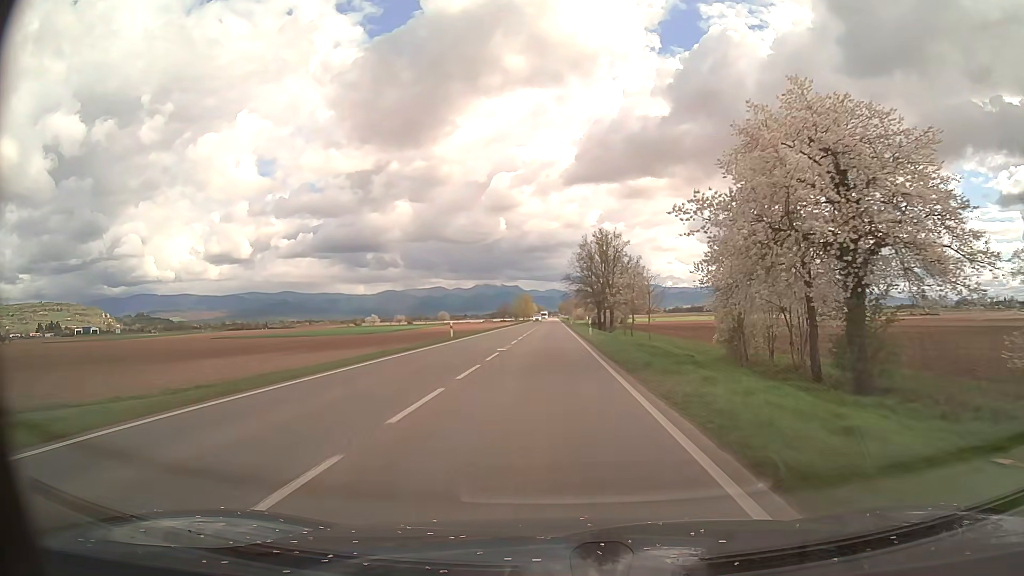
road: primary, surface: asphalt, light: Day
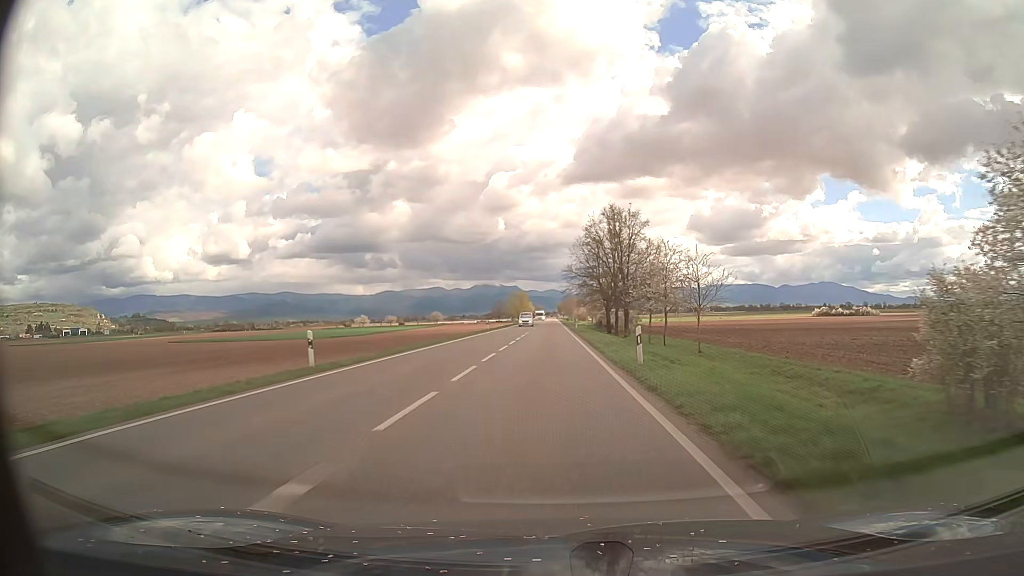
(+0.1, +24.6) m; 0°
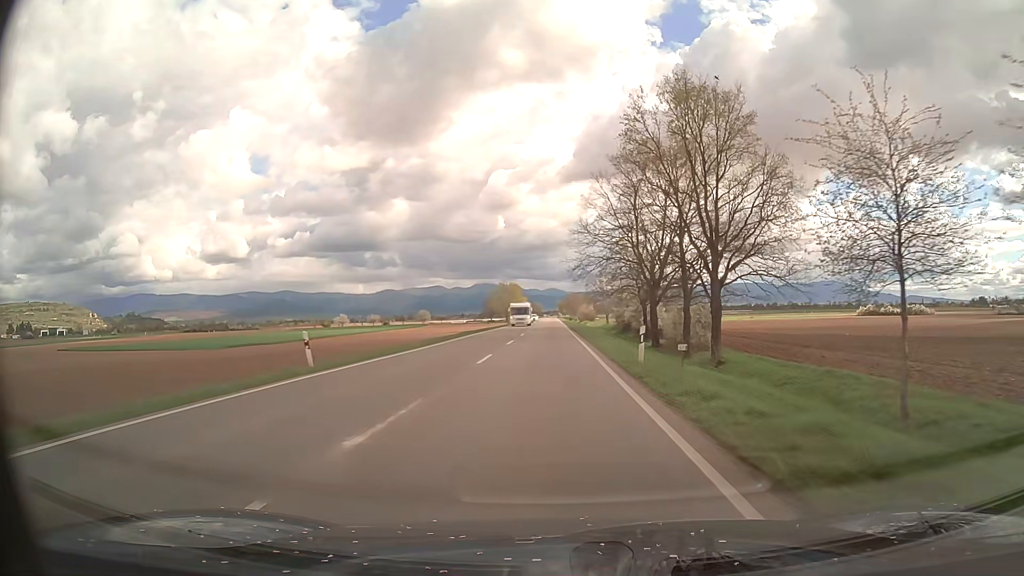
(+0.1, +49.3) m; 0°
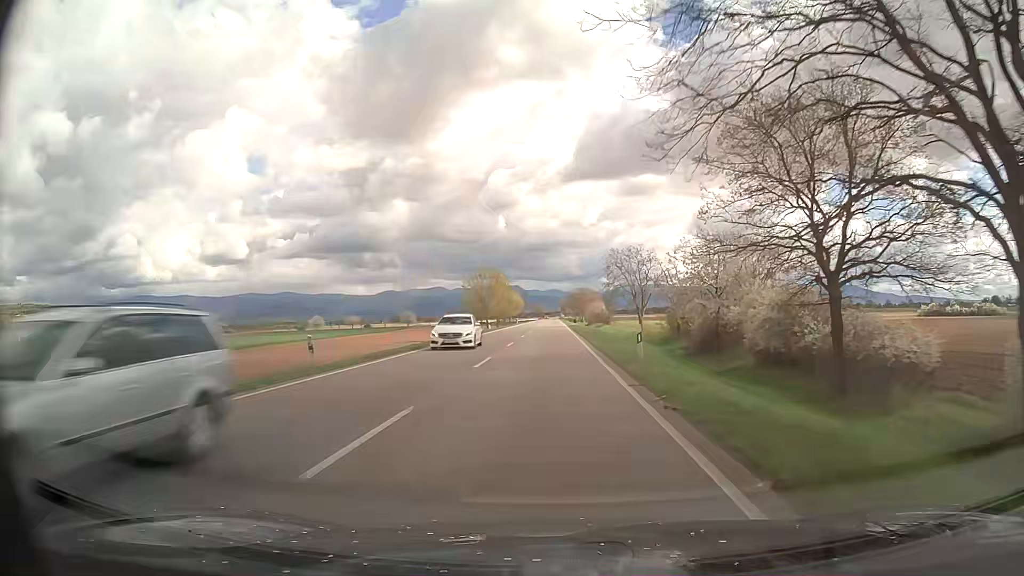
(-0.1, +49.2) m; 0°
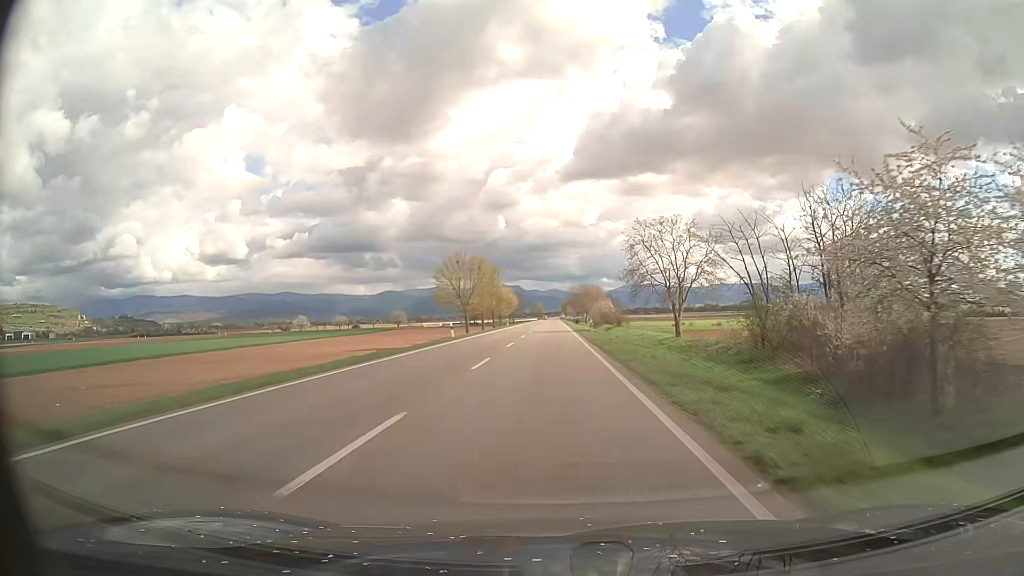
(0.0, +24.6) m; 0°
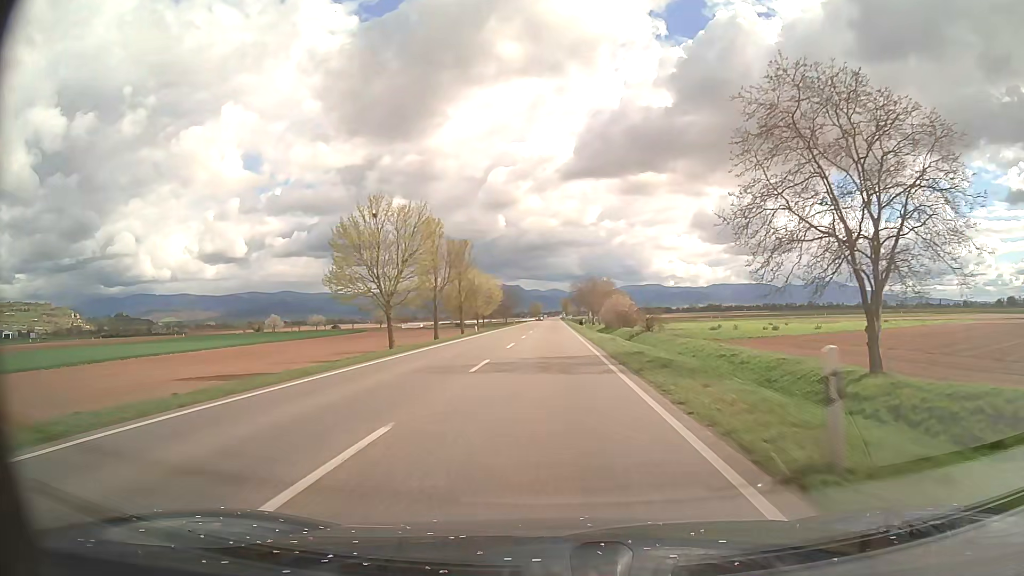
(0.0, +37.0) m; 0°
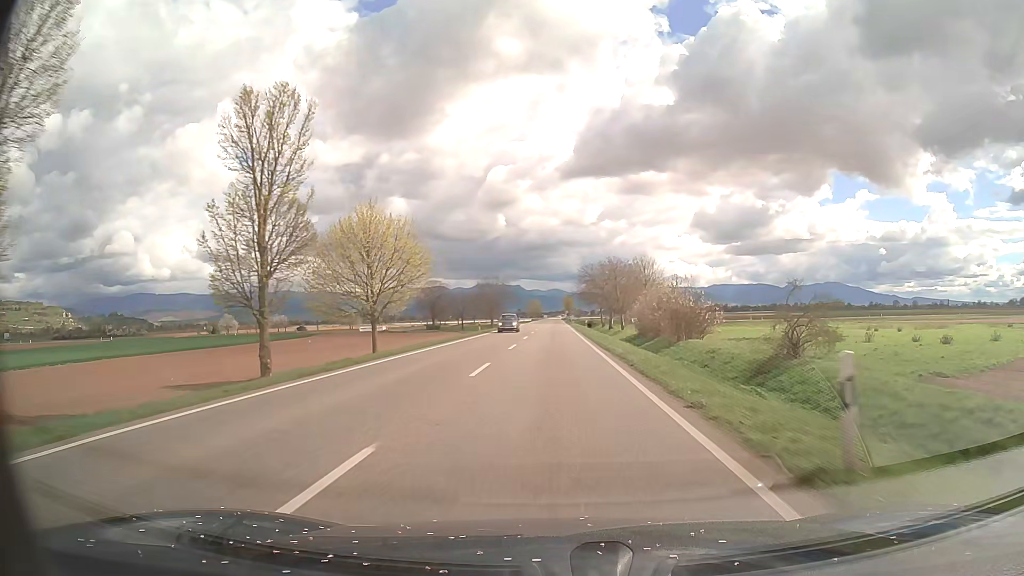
(-0.1, +49.3) m; 0°
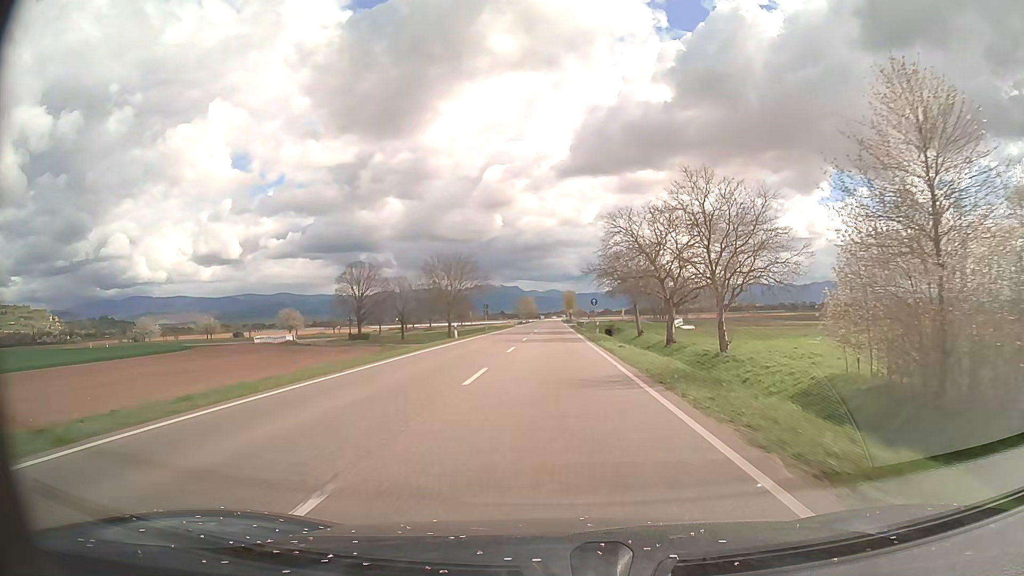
(0.0, +61.8) m; 0°
(0, +10) (0, +20) (0, +30) (0, +40) (0, +50) (0, +60) (0, +70) (0, +80) (0, +90) (0, +100) m
